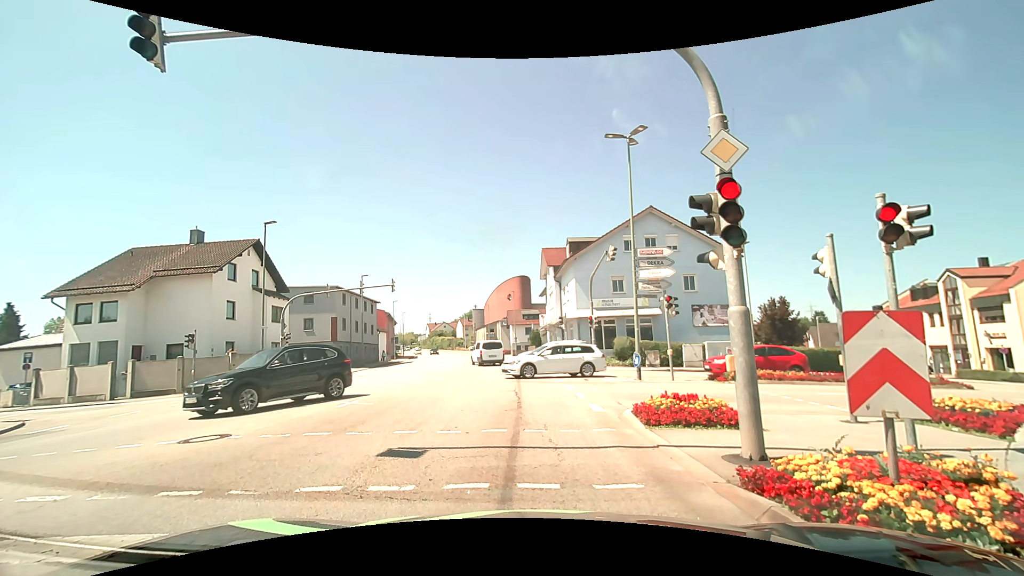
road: tertiary_link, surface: asphalt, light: Day
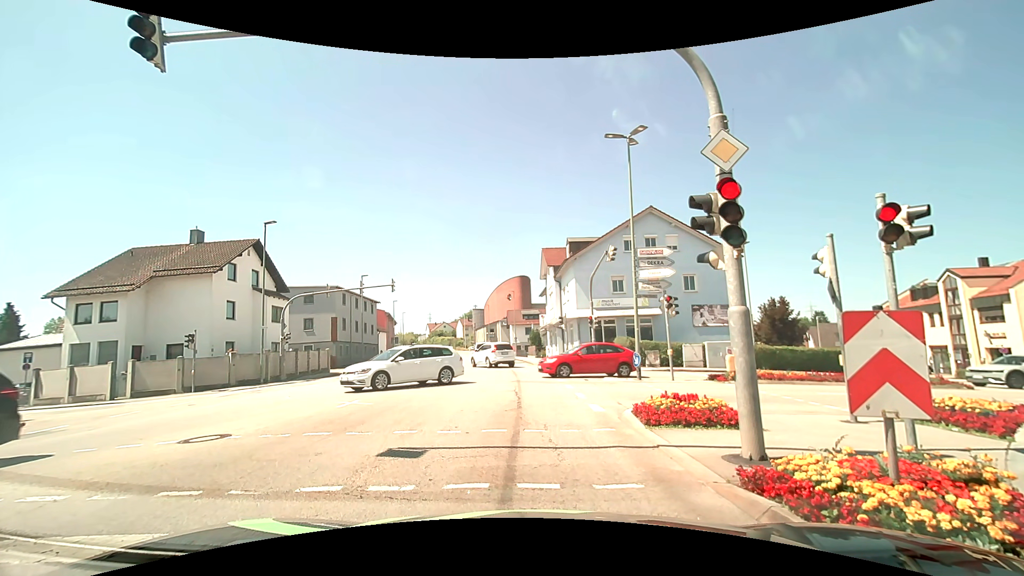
(0.0, 0.0) m; 0°
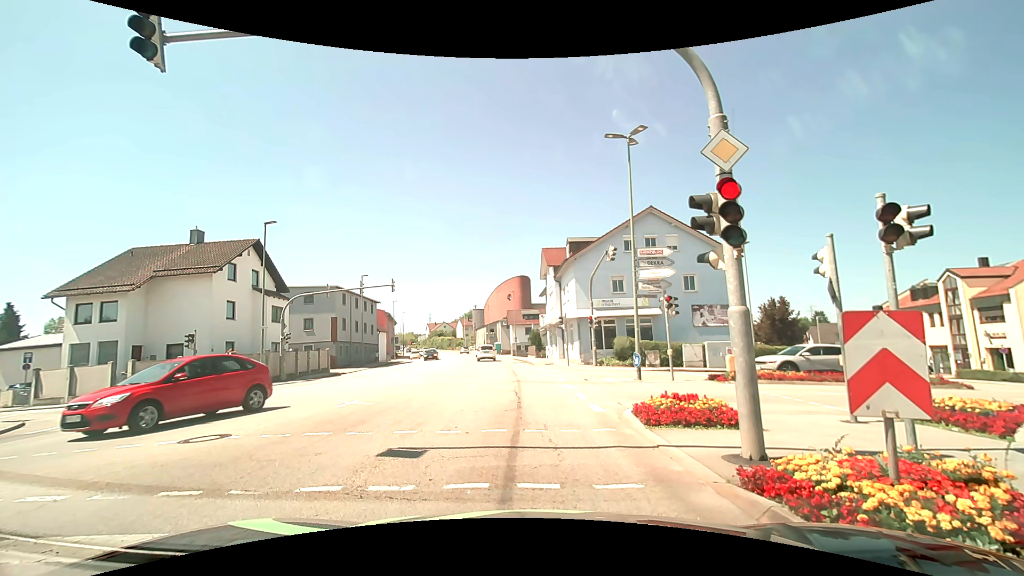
(0.0, 0.0) m; 0°
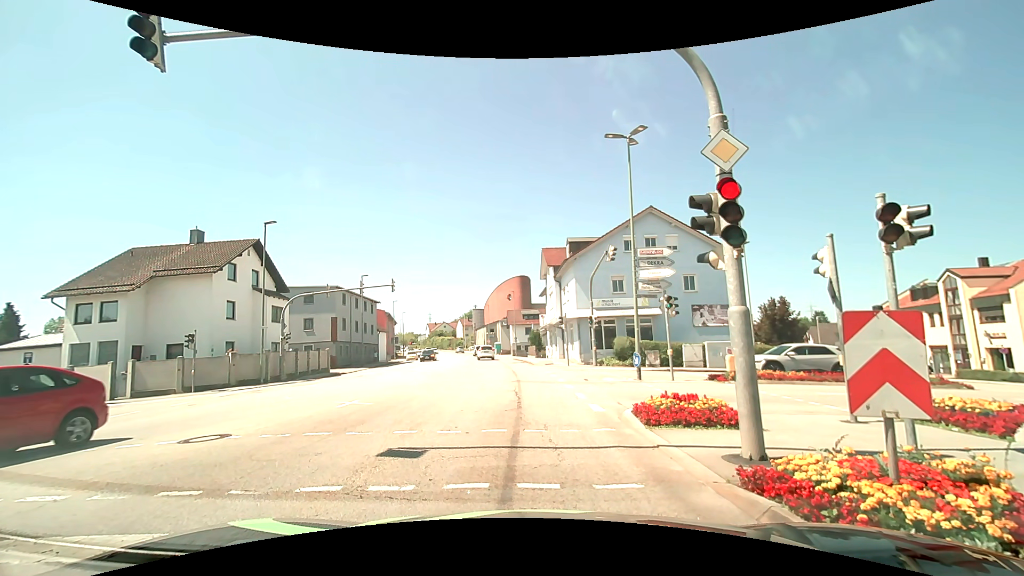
(0.0, 0.0) m; 0°
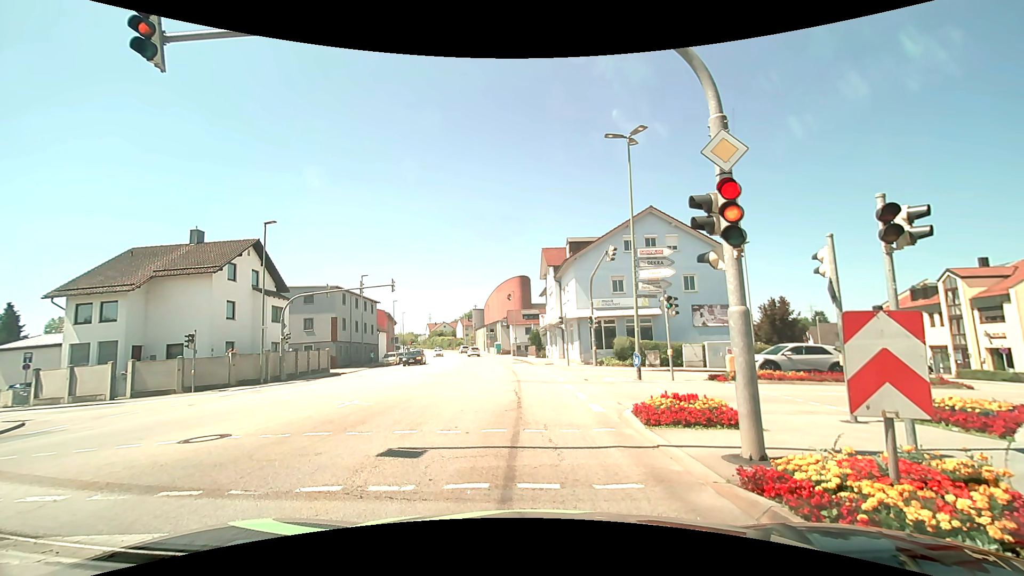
(0.0, 0.0) m; 0°
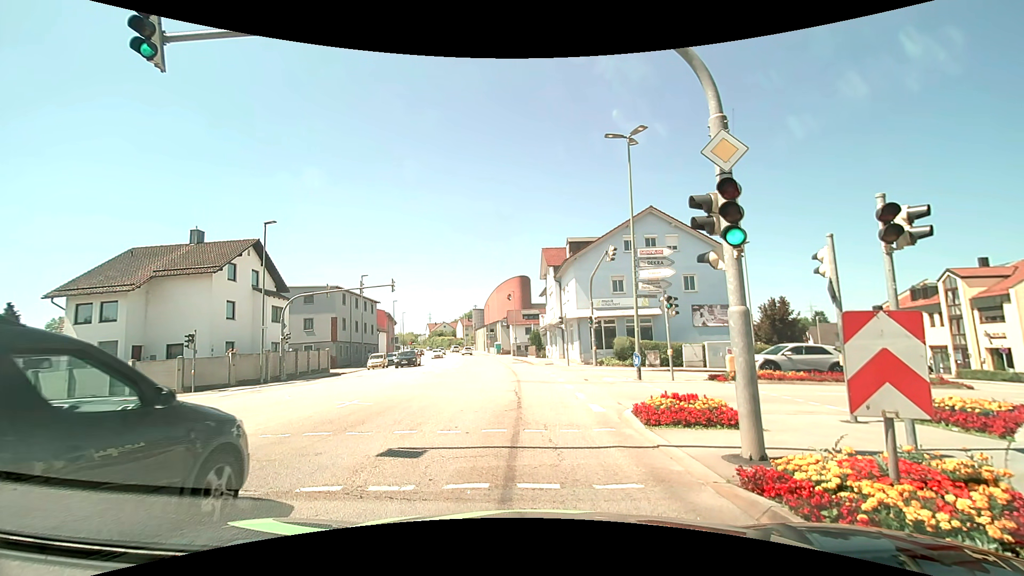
(0.0, 0.0) m; 0°
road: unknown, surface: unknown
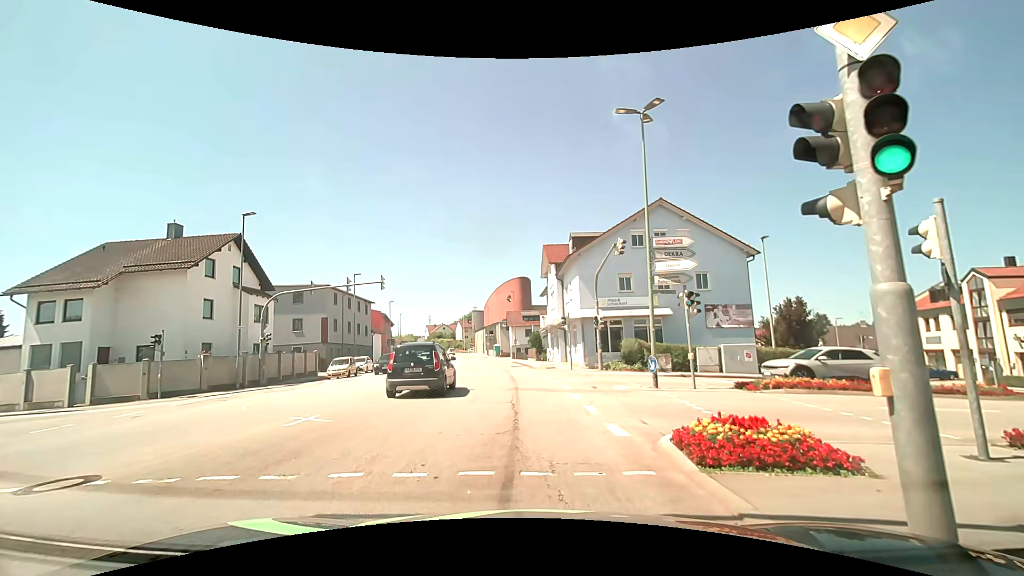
(0.0, +2.8) m; -1°
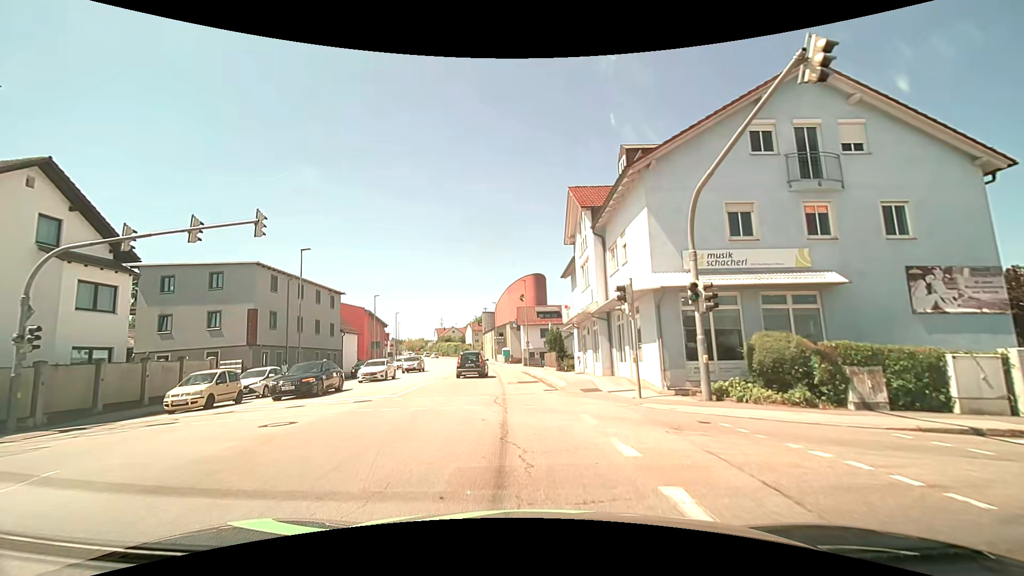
(-0.3, +16.6) m; -3°
(0, +10) (0, +20) (-1, +30) (-2, +40) (-3, +50) (-4, +60) (-5, +70) (-7, +80) (-8, +89) (-10, +99) m
